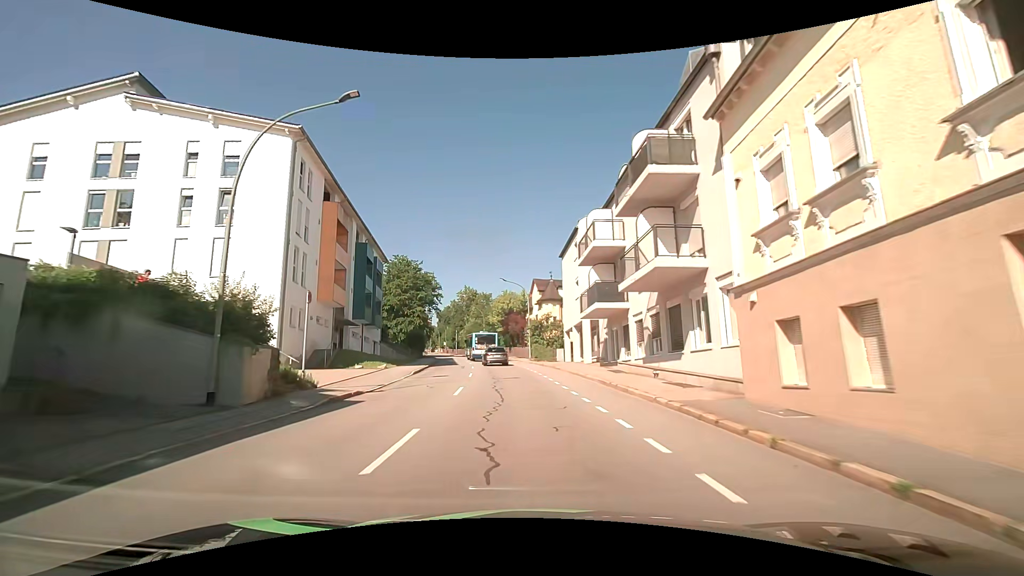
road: tertiary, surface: asphalt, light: Day
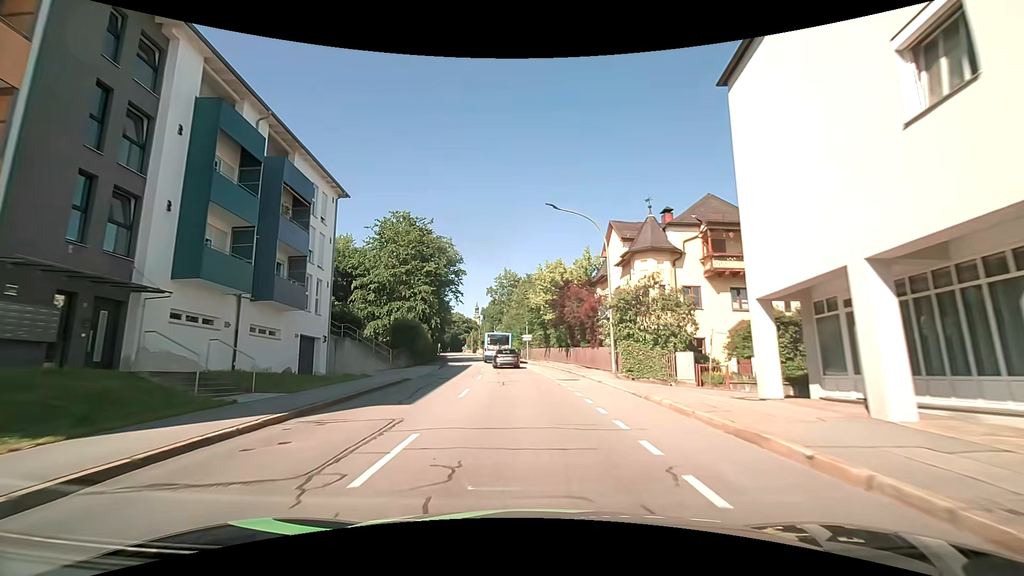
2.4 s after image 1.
(-1.5, +27.9) m; -6°
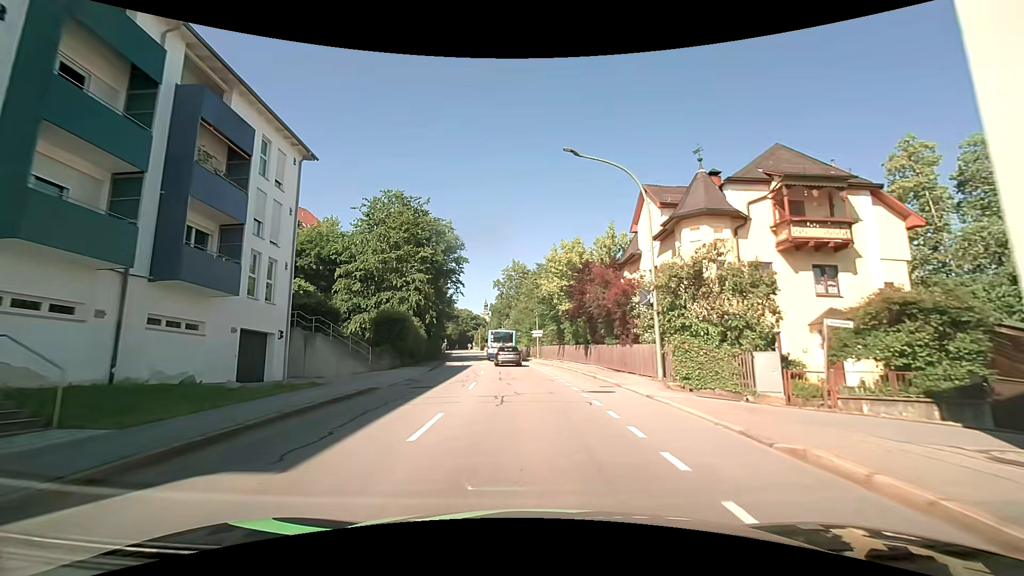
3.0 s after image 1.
(-0.1, +6.8) m; -1°
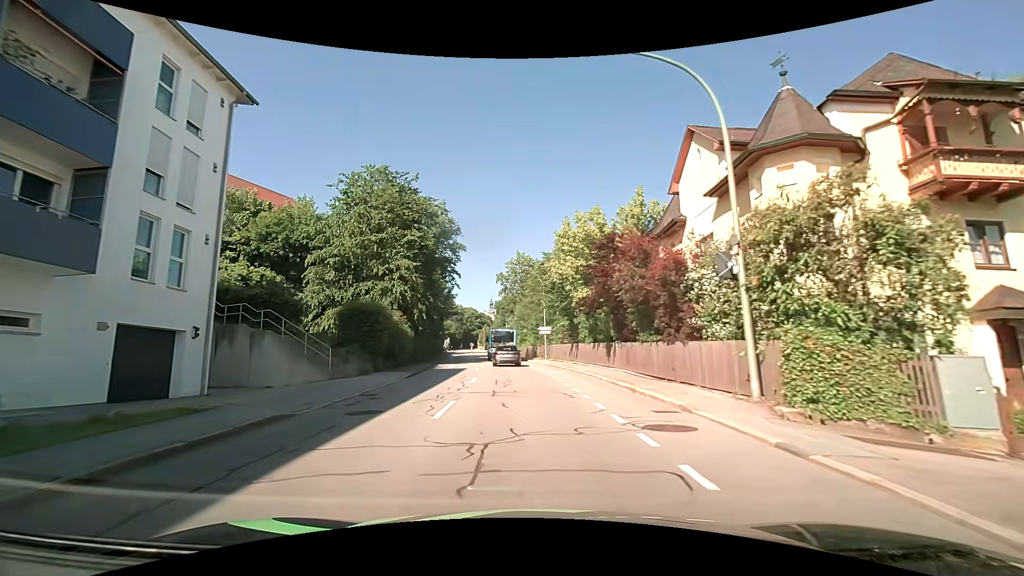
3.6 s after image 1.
(-0.1, +6.8) m; -1°
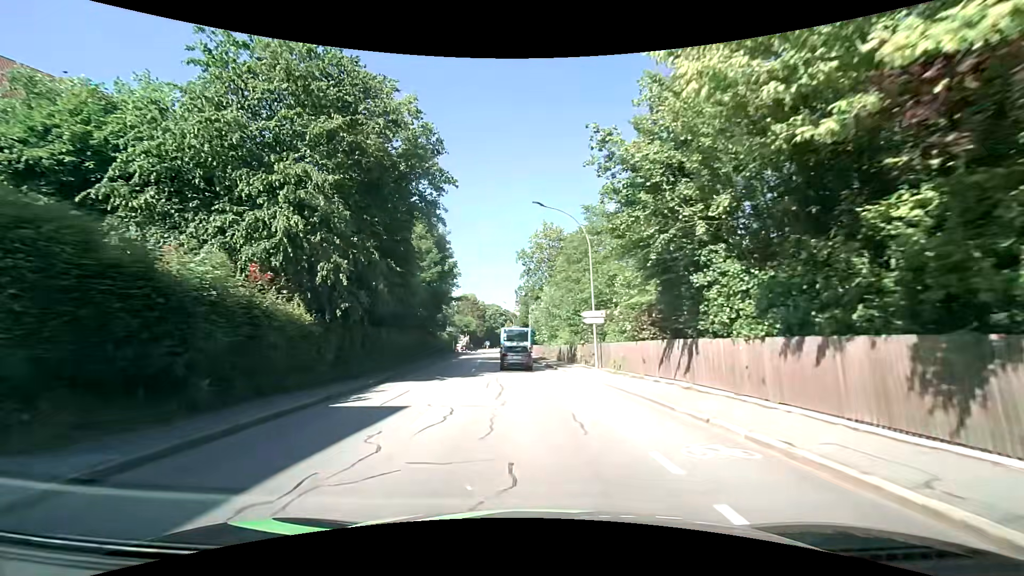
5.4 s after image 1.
(-0.5, +19.3) m; -4°
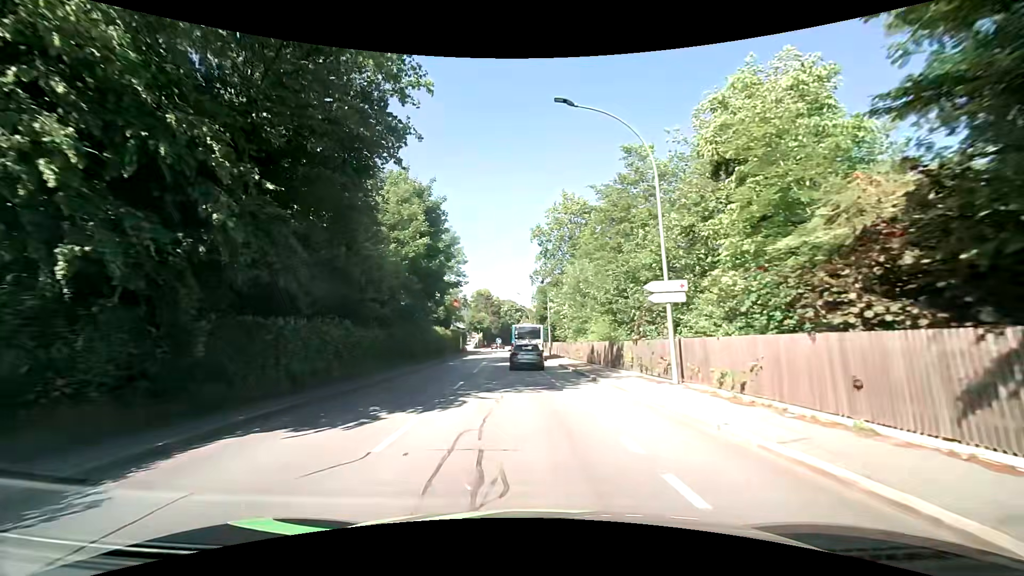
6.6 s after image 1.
(0.0, +10.9) m; -1°
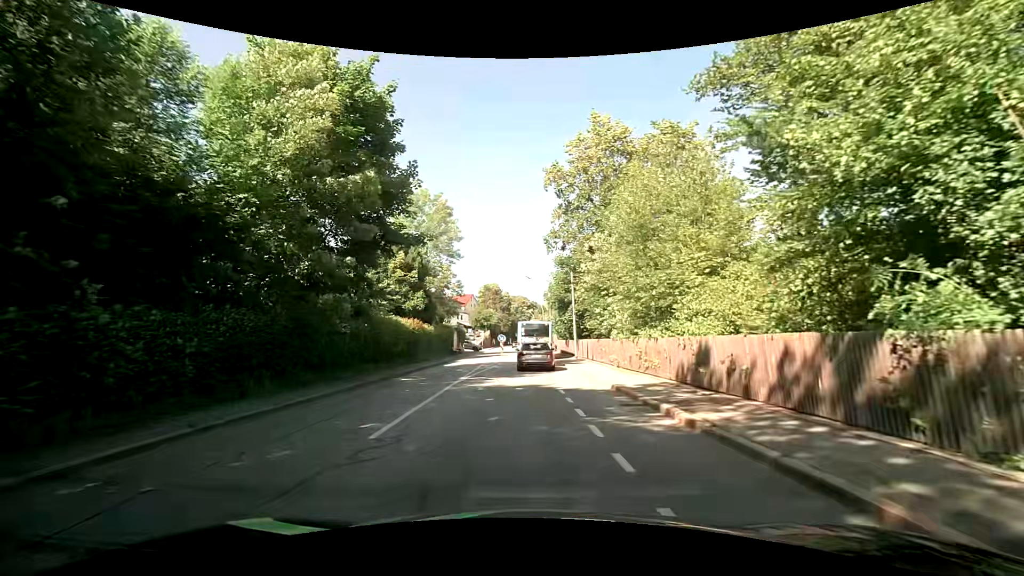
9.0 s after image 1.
(-0.3, +16.7) m; -2°
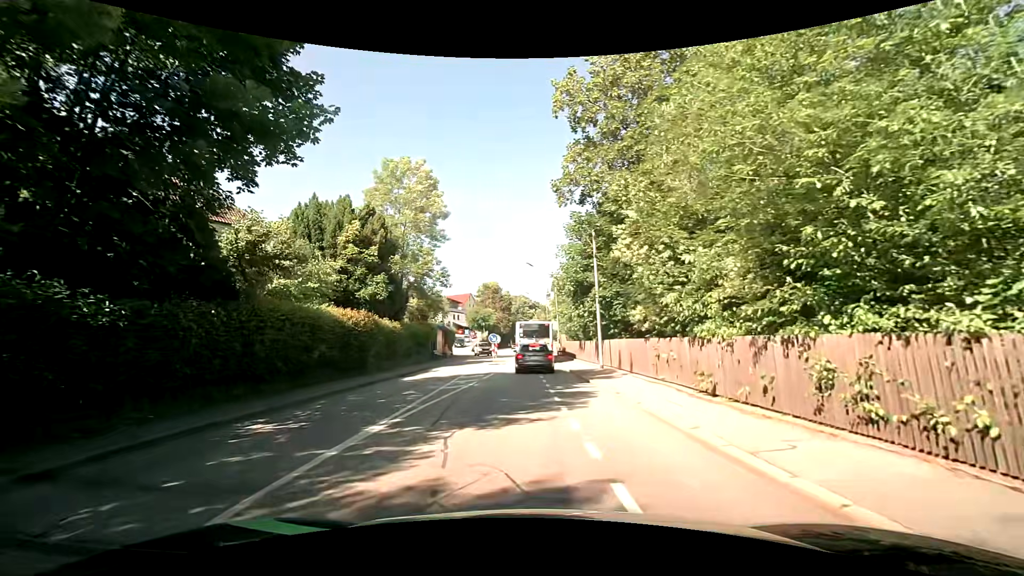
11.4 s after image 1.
(0.0, +11.2) m; 0°
